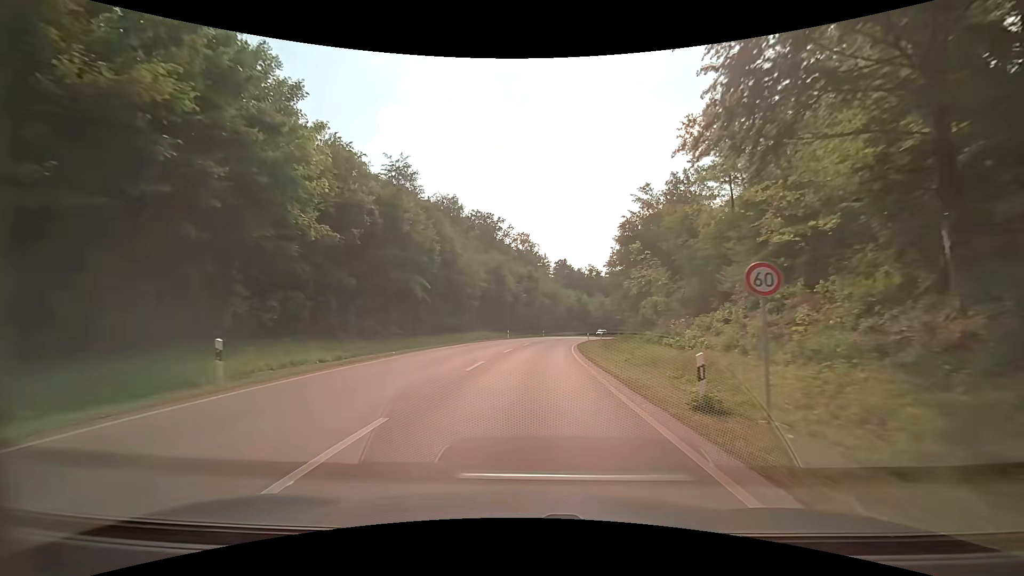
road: secondary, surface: asphalt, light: Day
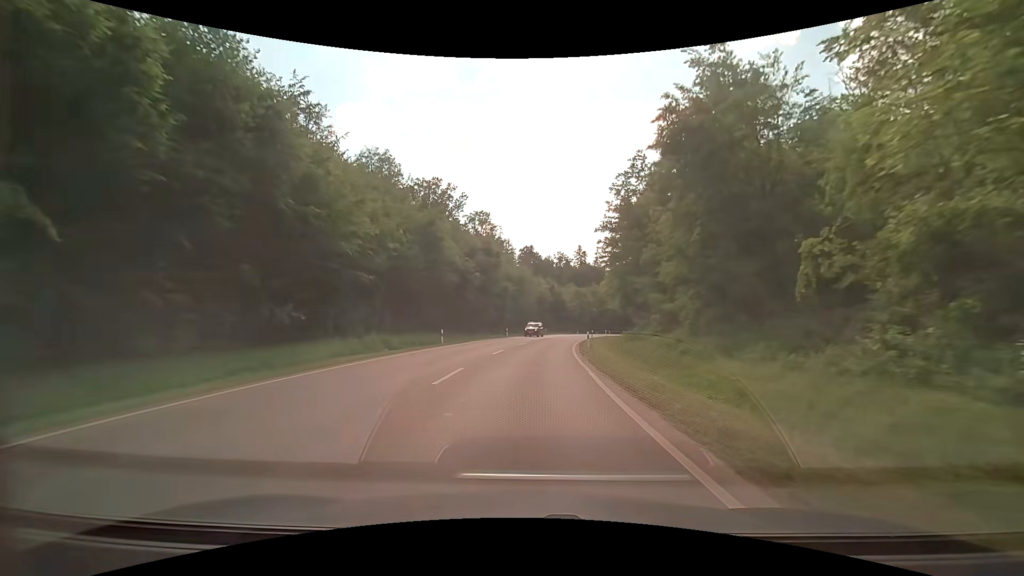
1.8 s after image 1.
(+1.1, +27.6) m; +5°
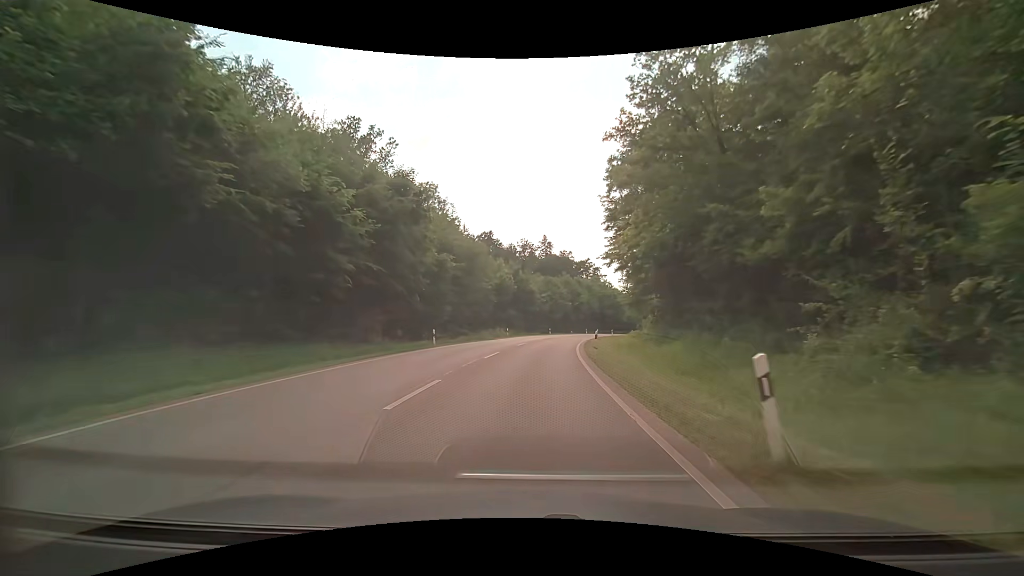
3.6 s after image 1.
(+0.8, +27.3) m; +5°
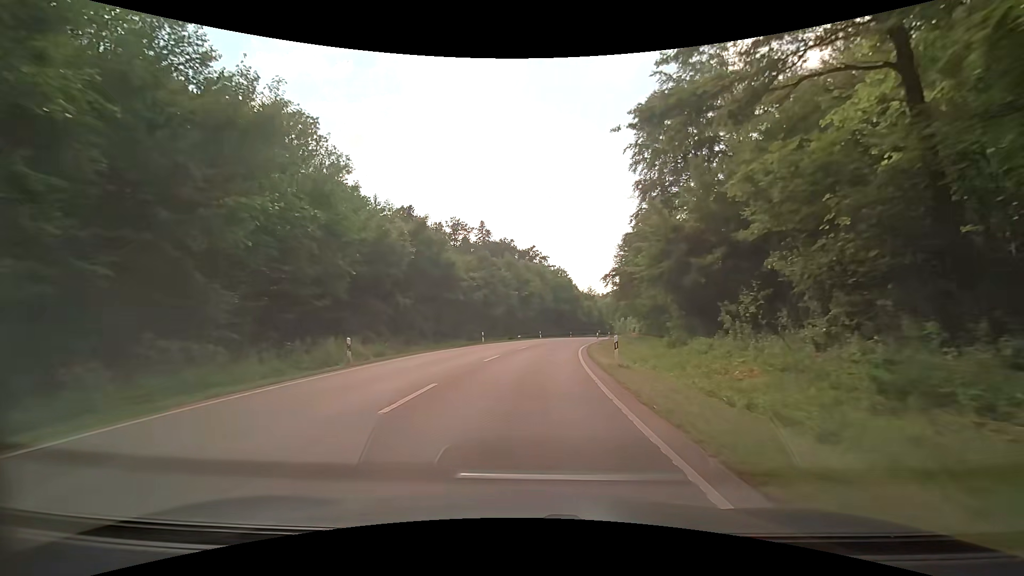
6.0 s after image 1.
(+1.6, +36.2) m; +6°
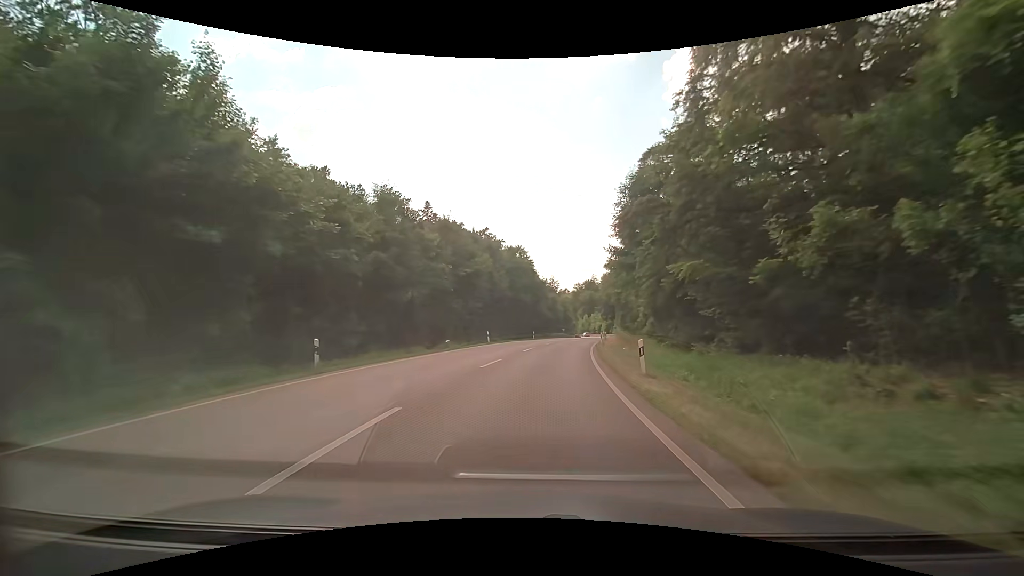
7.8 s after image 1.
(+1.1, +27.3) m; +5°
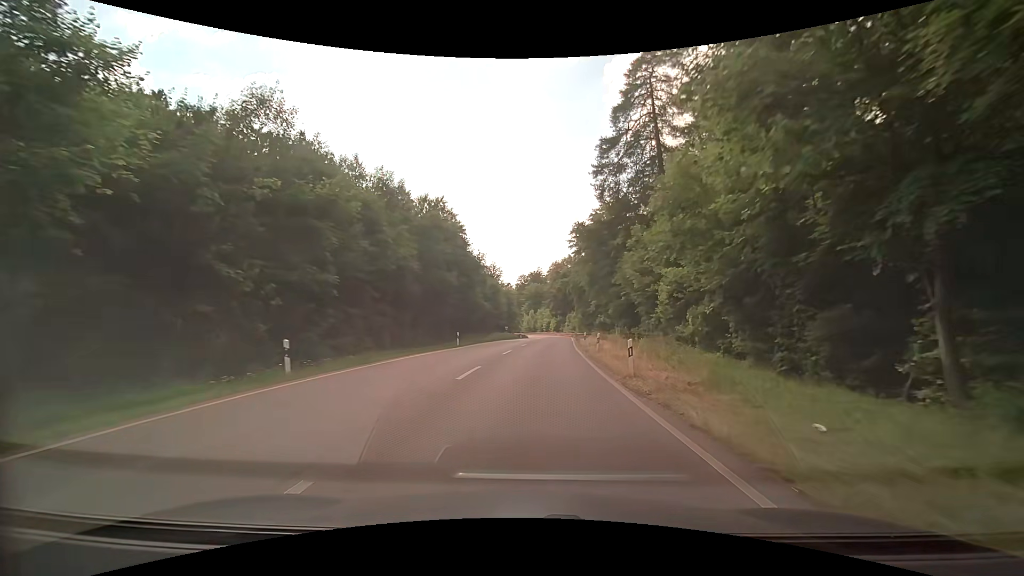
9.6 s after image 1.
(+1.5, +27.5) m; +6°
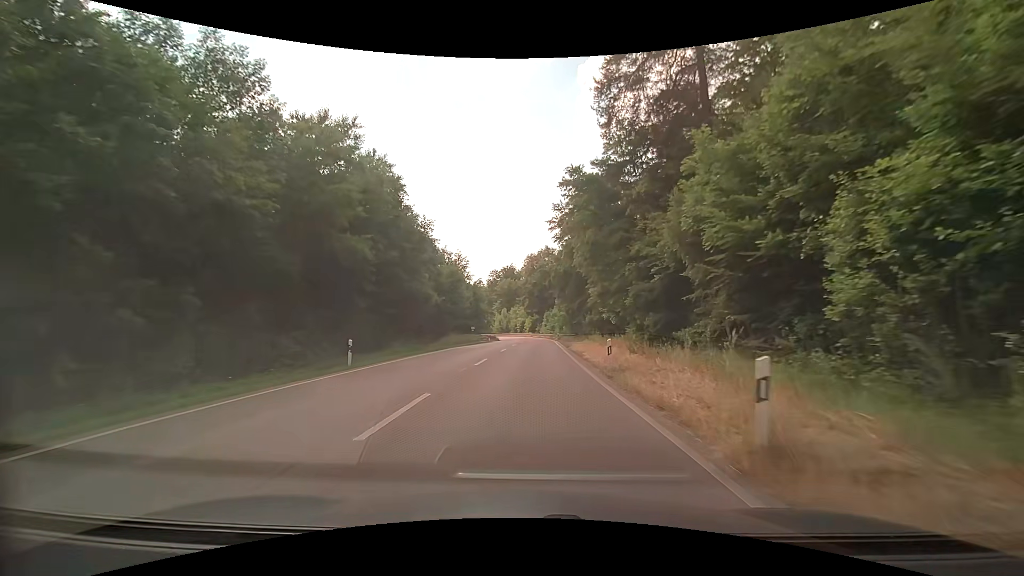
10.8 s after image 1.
(+0.5, +18.2) m; +3°
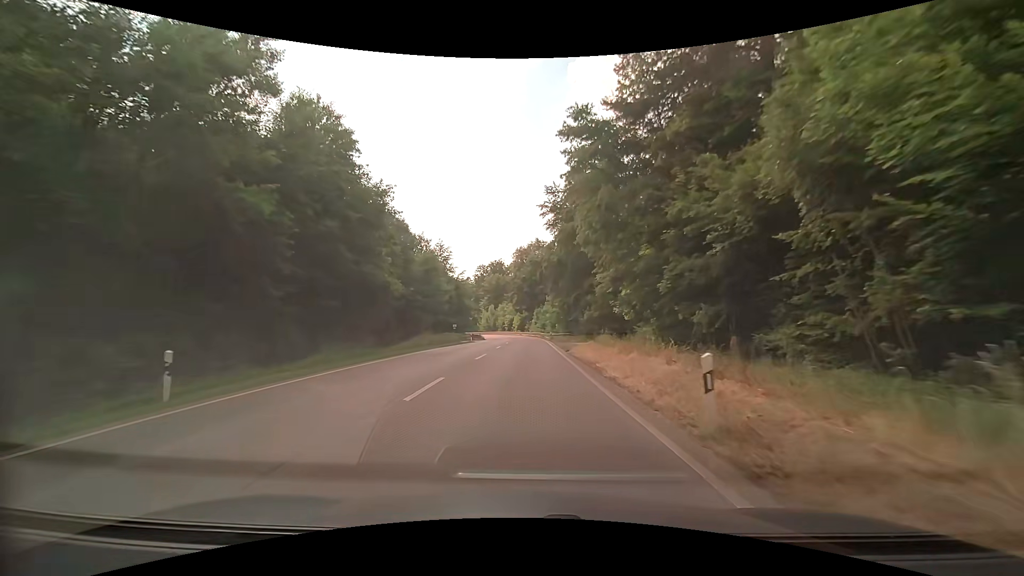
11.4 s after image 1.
(+0.1, +9.0) m; +1°
(0, +10) (0, +20) (0, +30) (0, +40) (0, +50) (0, +60) (0, +70) (0, +80) (-1, +90) (-2, +100) m
